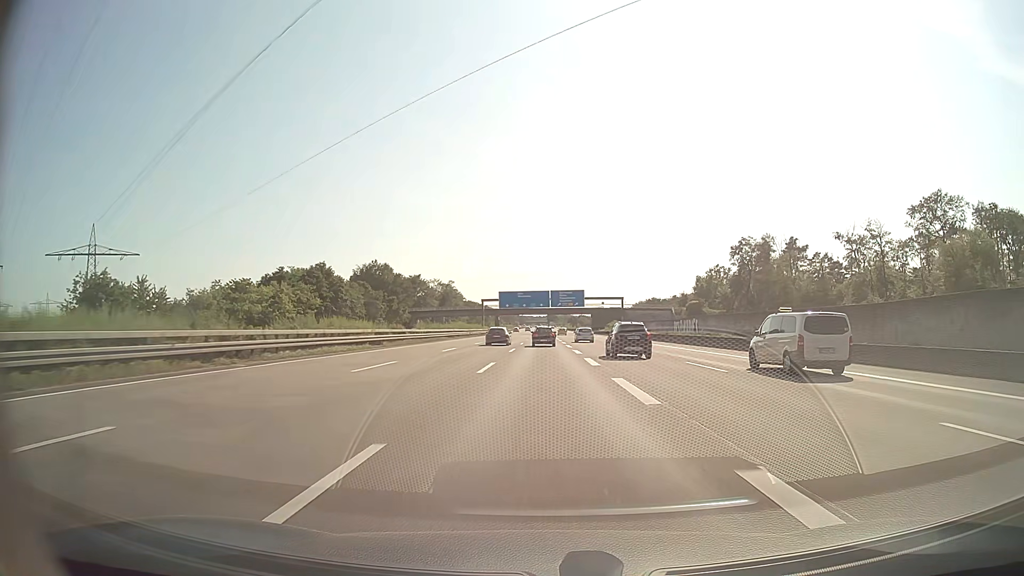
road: motorway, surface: asphalt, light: Day
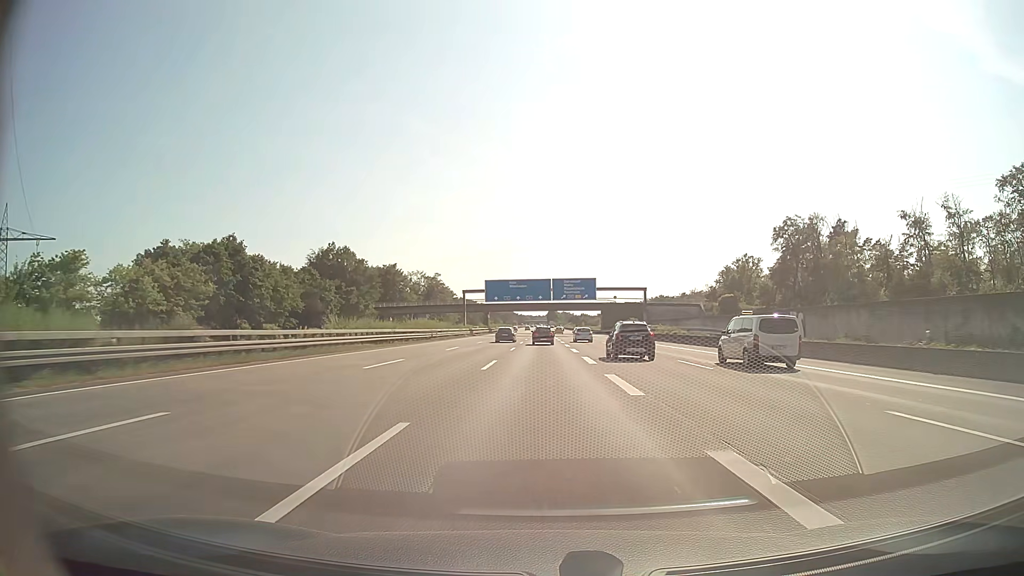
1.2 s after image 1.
(0.0, +34.8) m; 0°
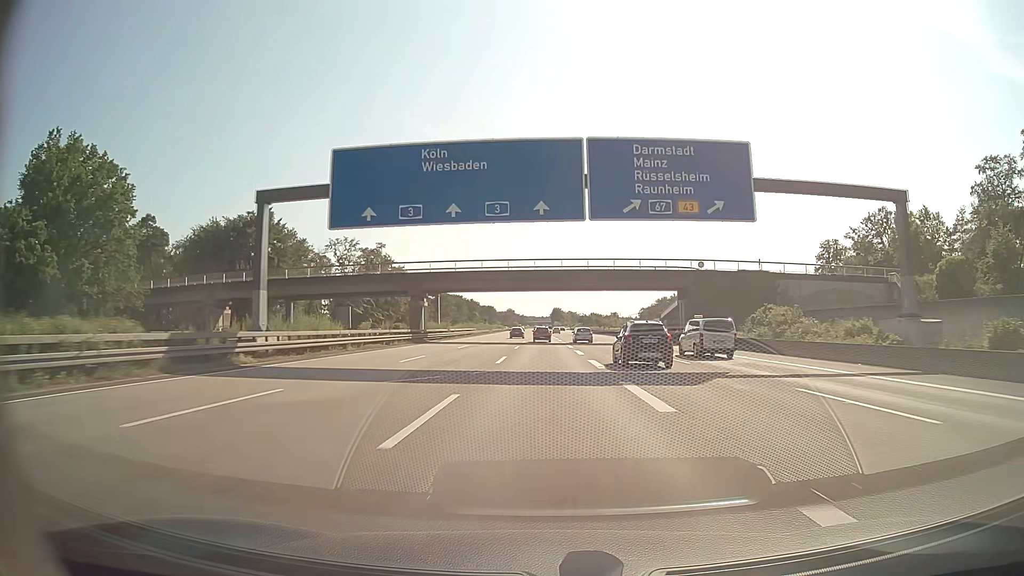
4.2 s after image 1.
(-0.2, +87.1) m; 0°
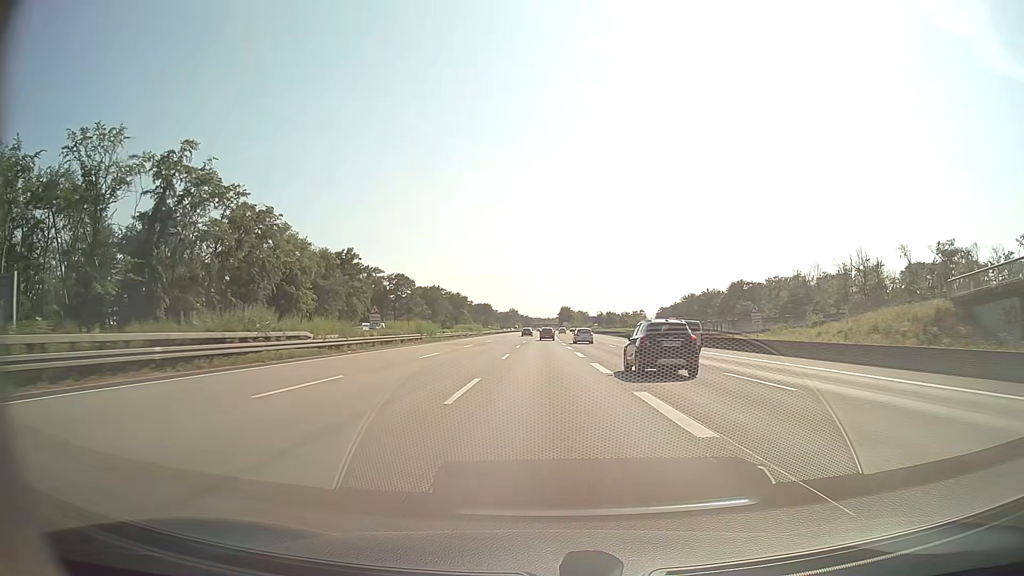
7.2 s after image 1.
(-0.4, +87.0) m; 0°
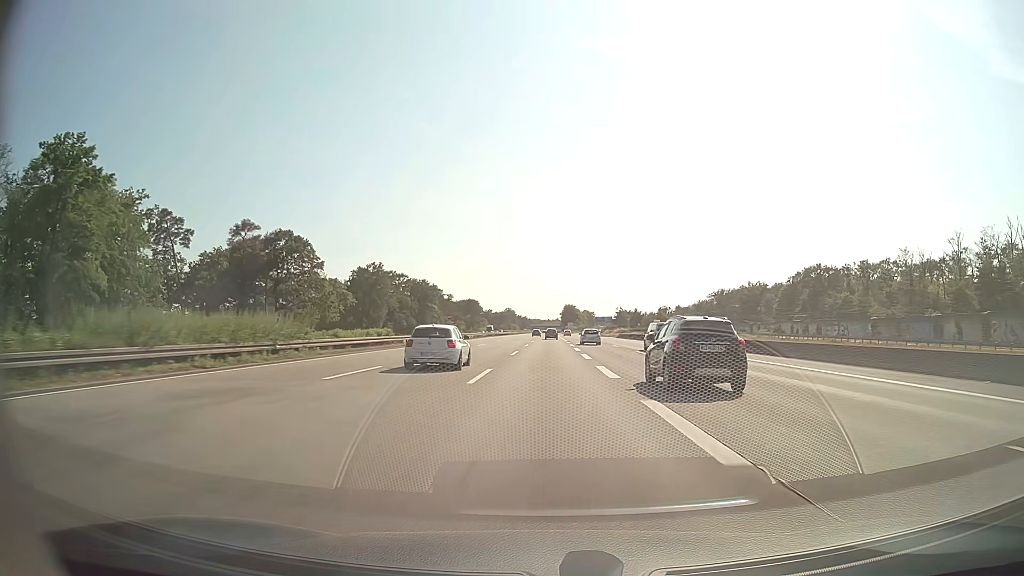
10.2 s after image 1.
(-0.2, +87.0) m; 0°
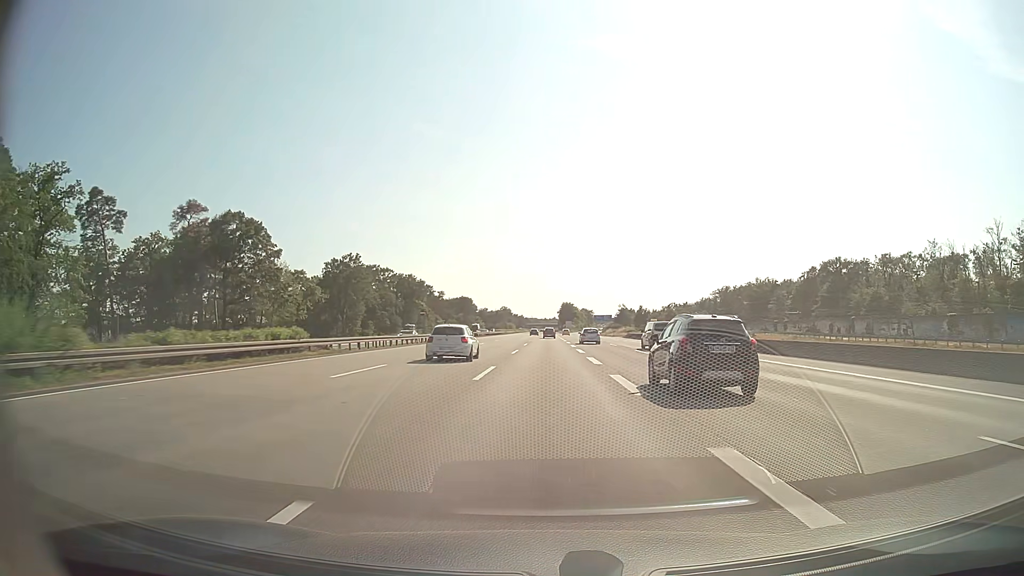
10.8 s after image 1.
(0.0, +17.4) m; 0°
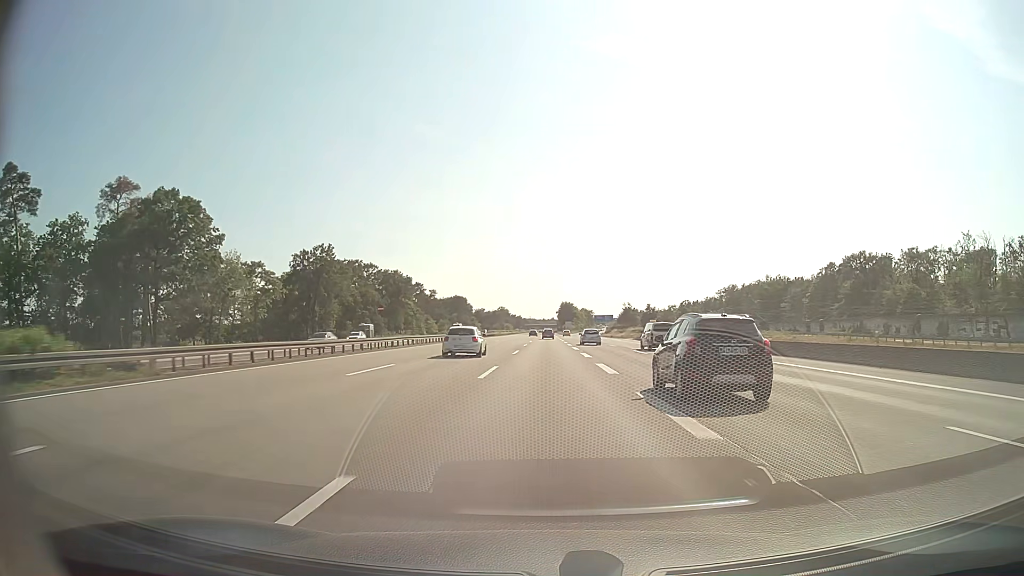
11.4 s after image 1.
(0.0, +17.4) m; 0°
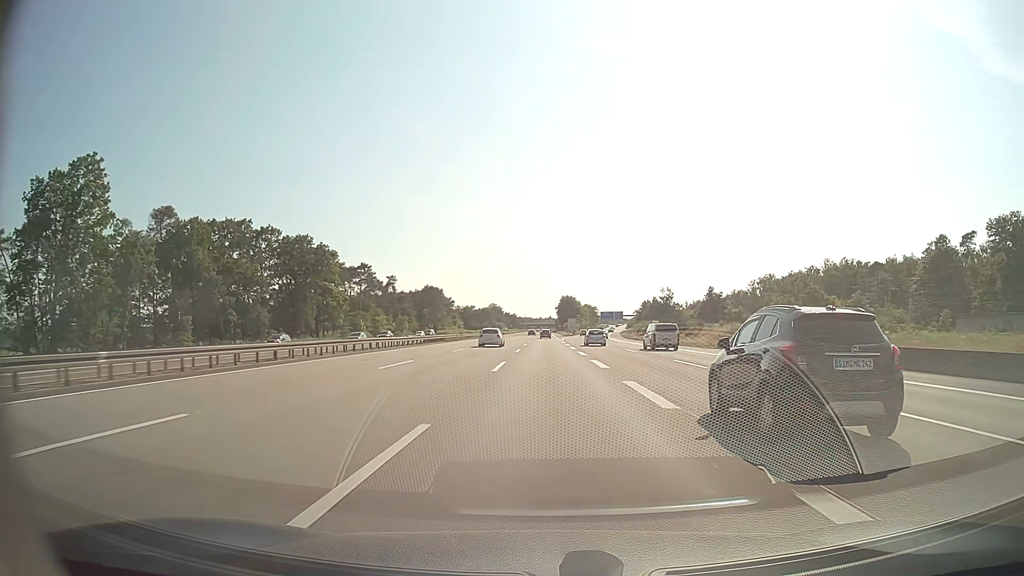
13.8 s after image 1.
(+0.2, +69.6) m; 0°
(0, +10) (0, +20) (0, +30) (0, +40) (0, +50) (0, +60) (0, +70) (0, +80) (0, +90) (0, +100) m
